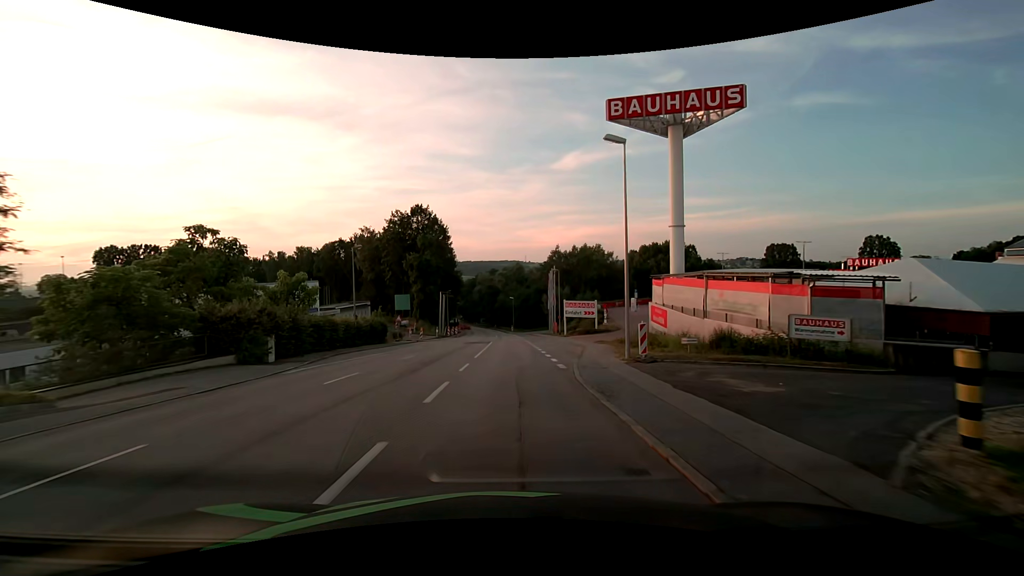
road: tertiary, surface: asphalt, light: Day
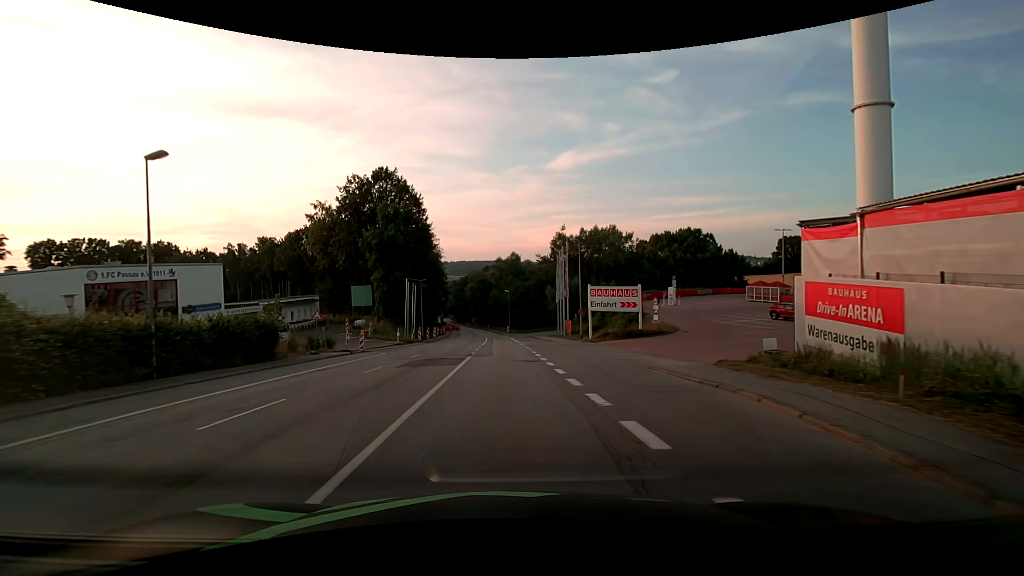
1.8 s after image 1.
(0.0, +22.6) m; 0°
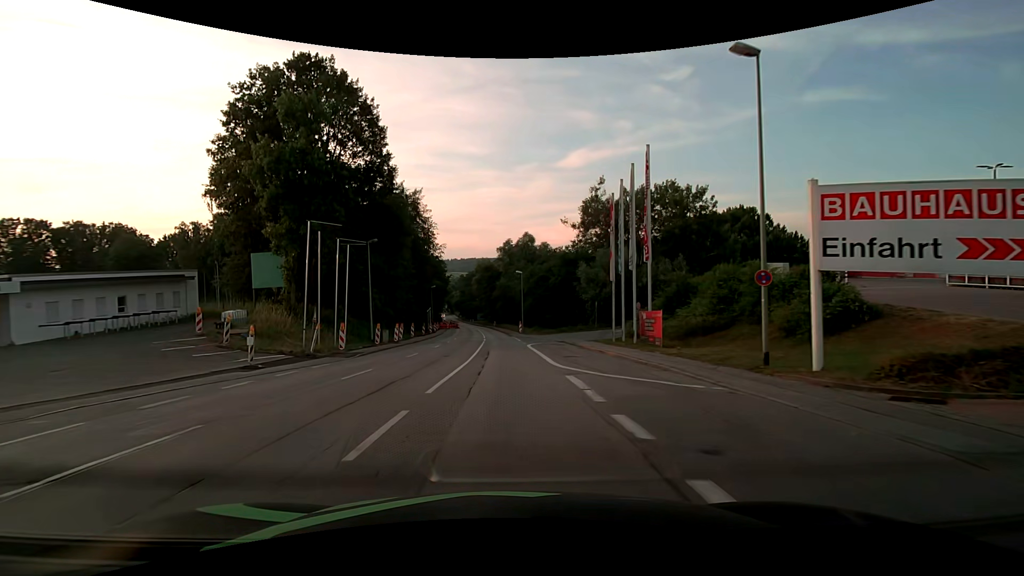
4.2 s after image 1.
(-0.1, +29.6) m; -1°
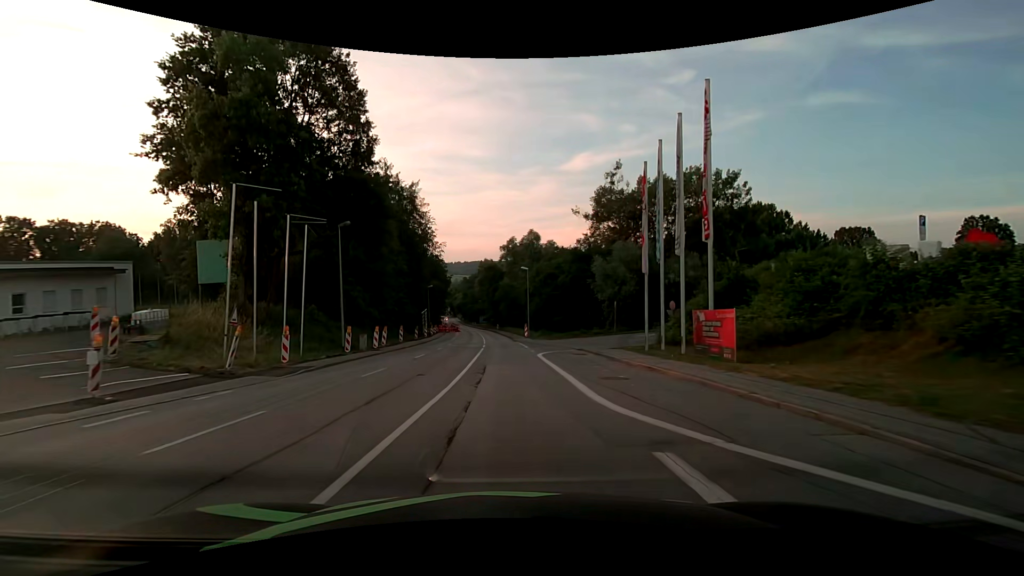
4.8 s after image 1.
(0.0, +7.6) m; -1°
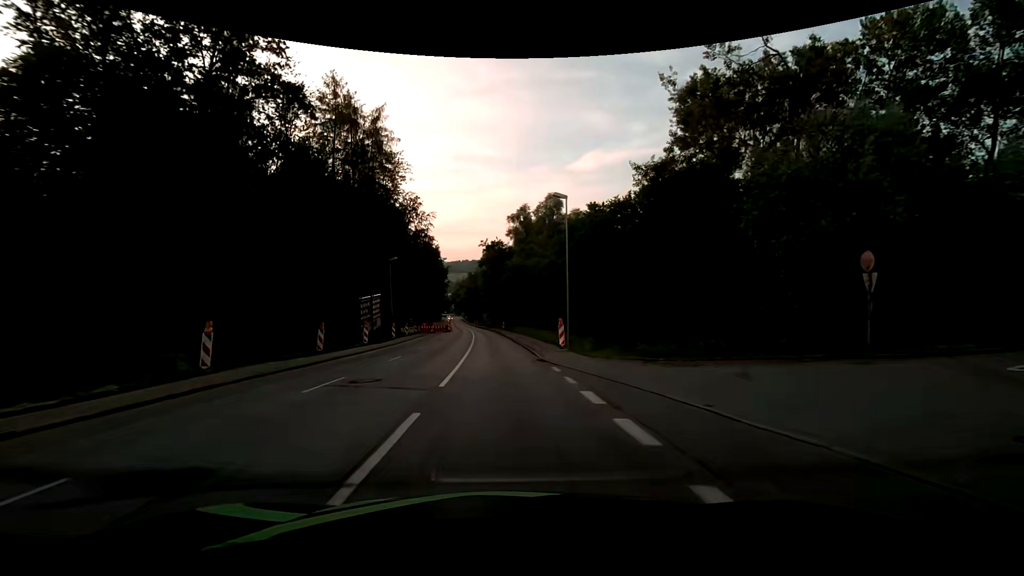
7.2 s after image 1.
(-0.1, +31.3) m; -1°
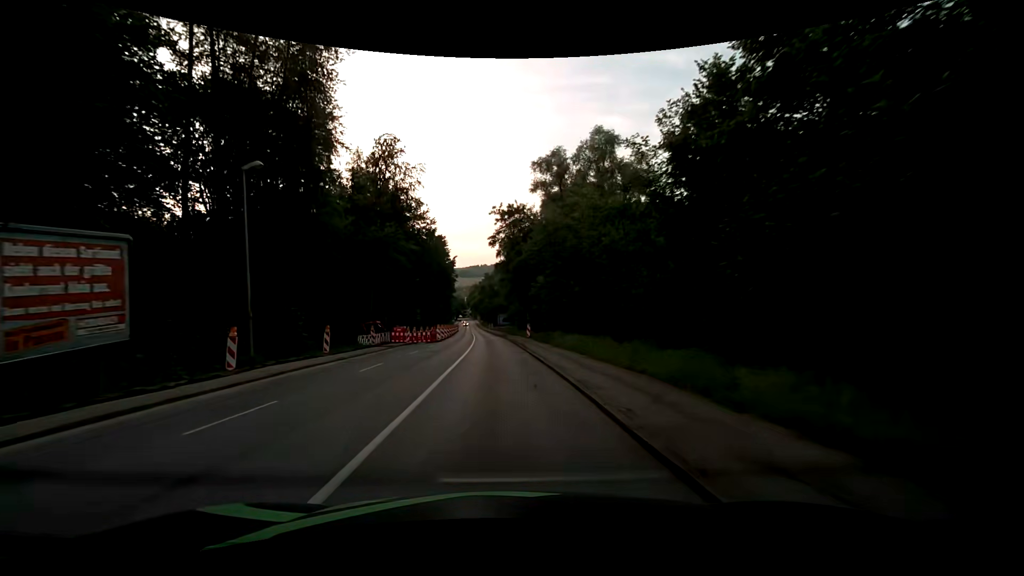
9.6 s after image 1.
(-0.7, +30.9) m; -2°
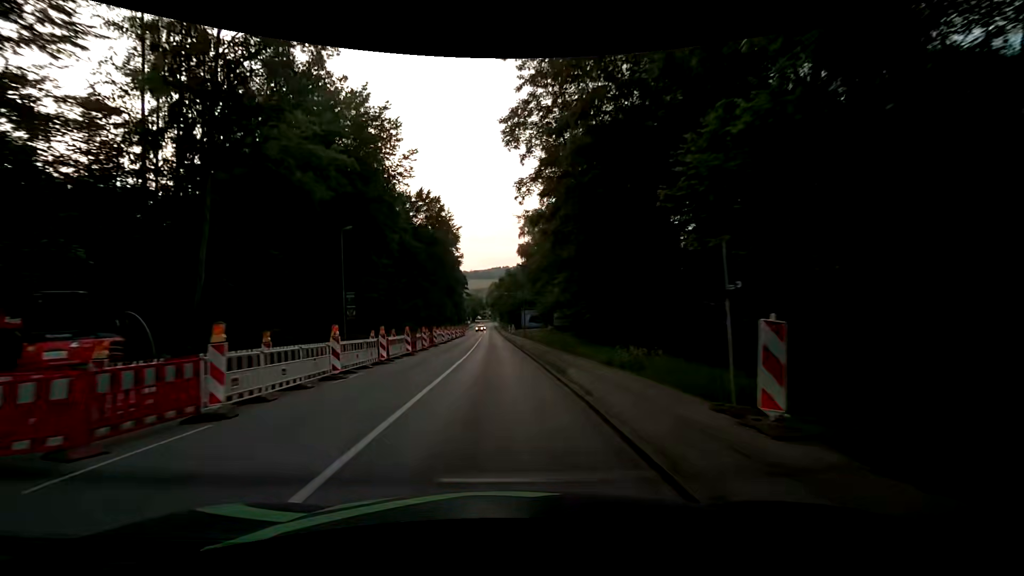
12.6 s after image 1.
(-0.7, +38.3) m; -2°
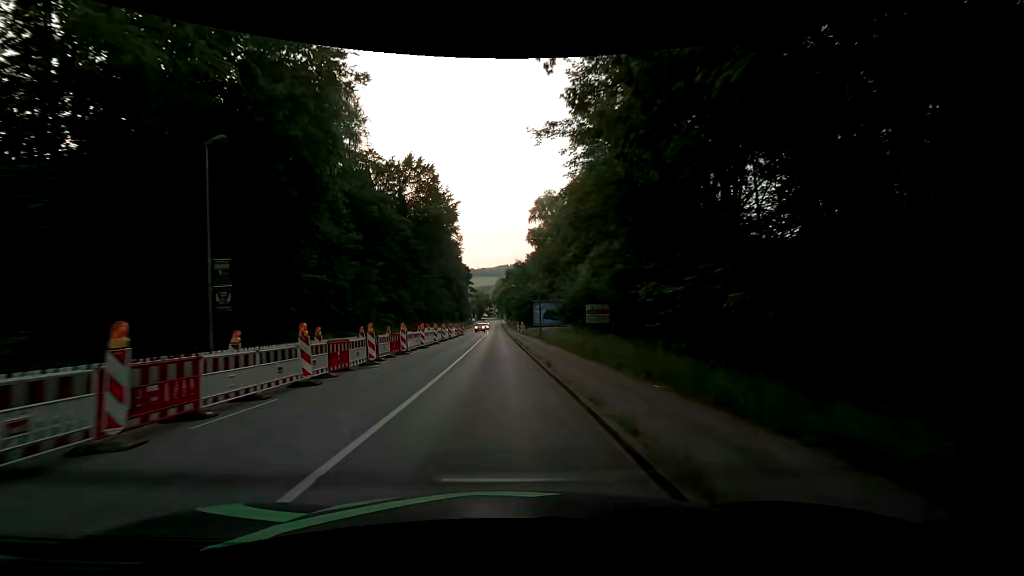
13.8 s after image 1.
(-0.1, +15.2) m; -2°
(0, +10) (0, +20) (0, +30) (0, +40) (0, +50) (0, +60) (0, +70) (0, +80) (0, +90) (-1, +100) m
